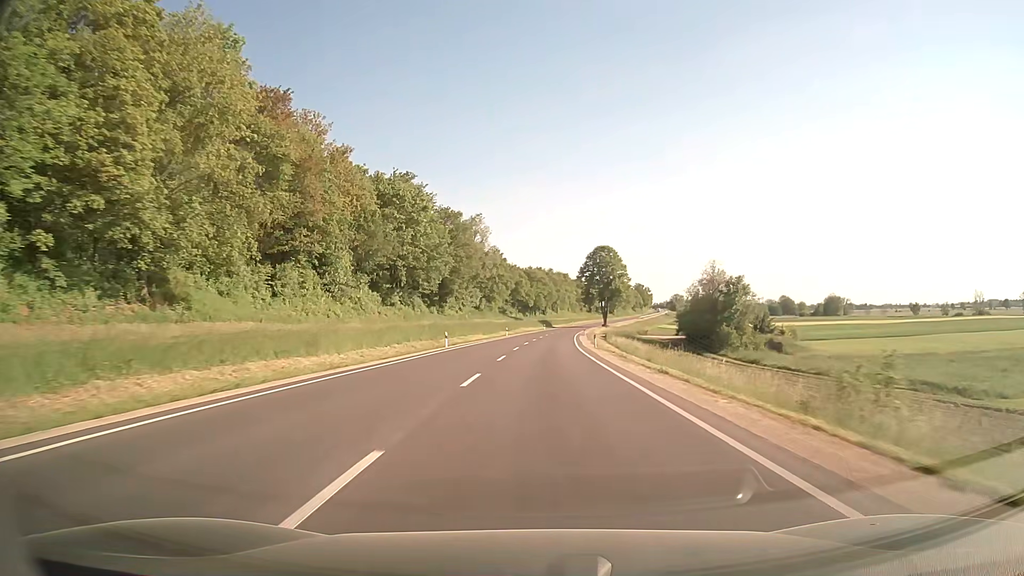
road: secondary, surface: asphalt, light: Day
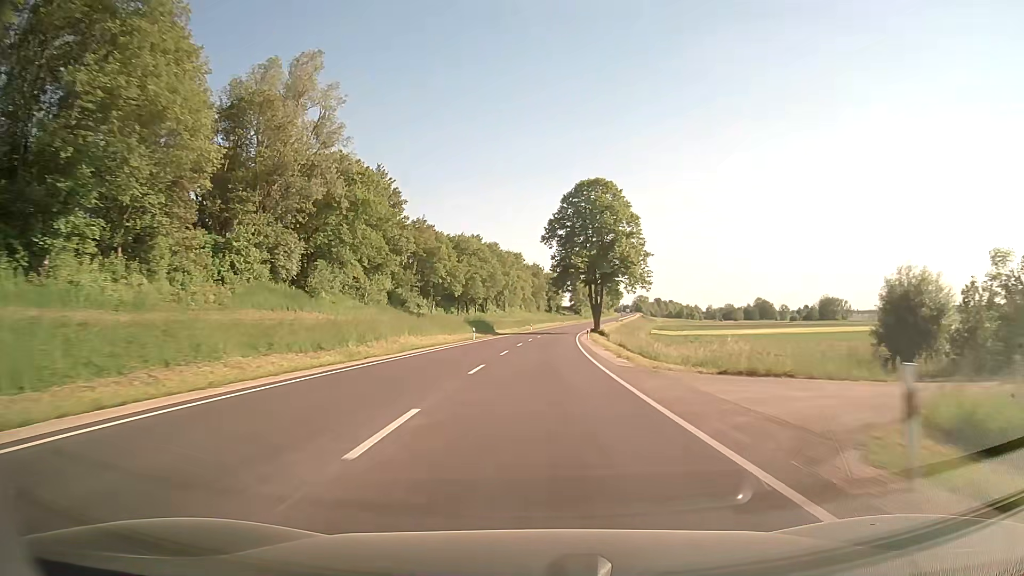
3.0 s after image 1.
(+2.4, +79.9) m; +4°
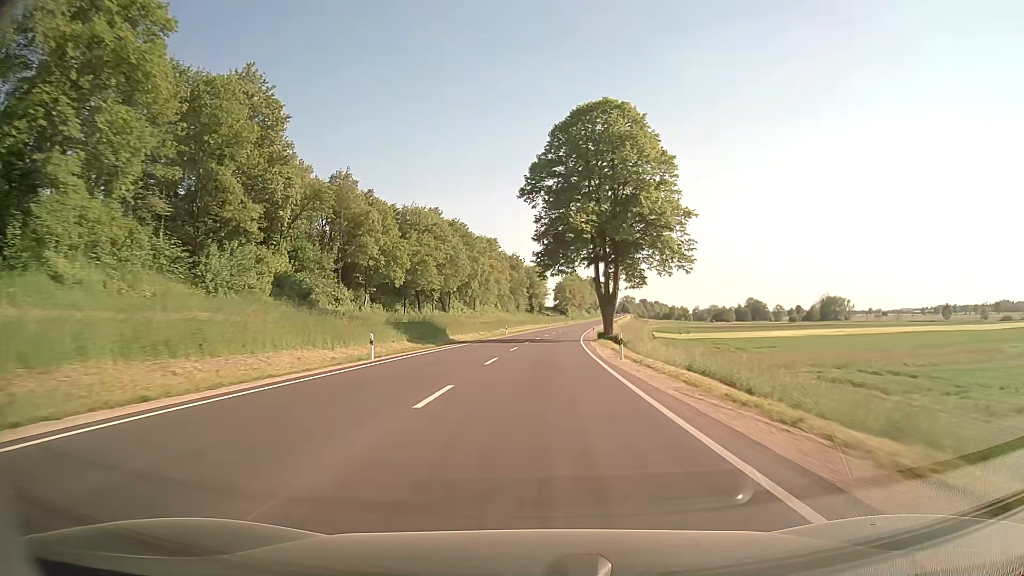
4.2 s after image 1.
(+0.5, +31.7) m; +2°
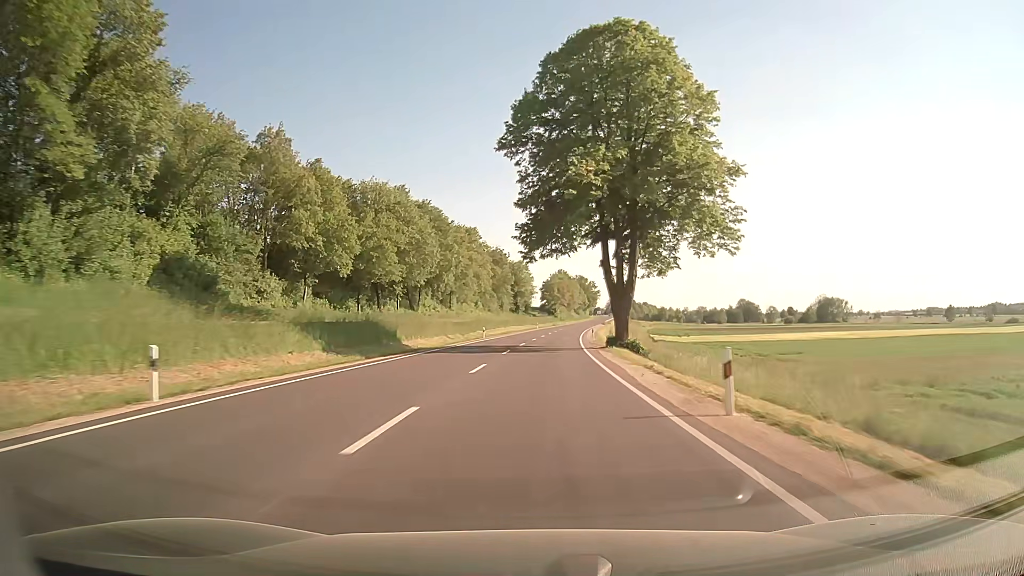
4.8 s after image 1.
(+0.1, +15.8) m; +1°
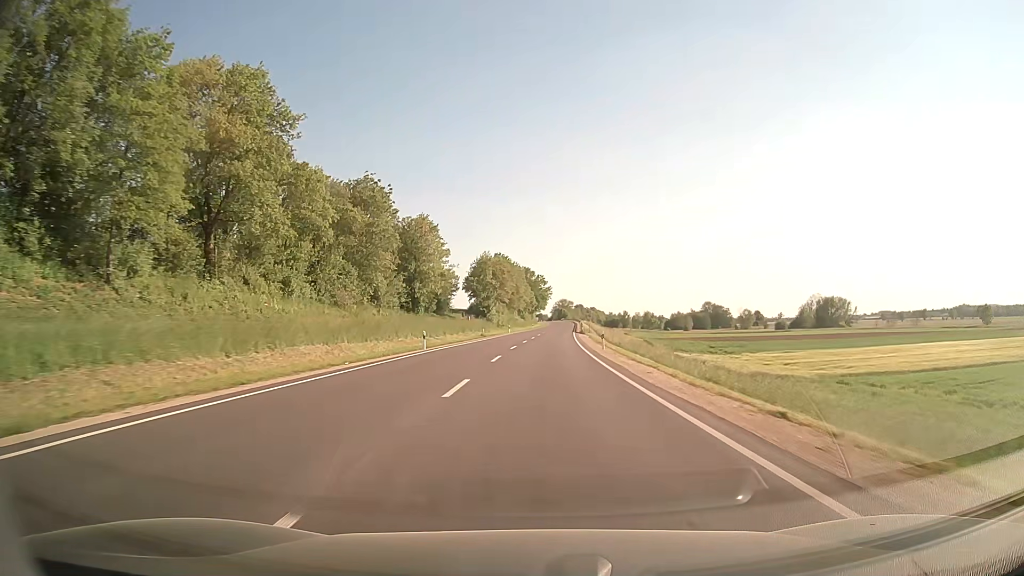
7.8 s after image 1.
(+3.5, +77.6) m; +5°
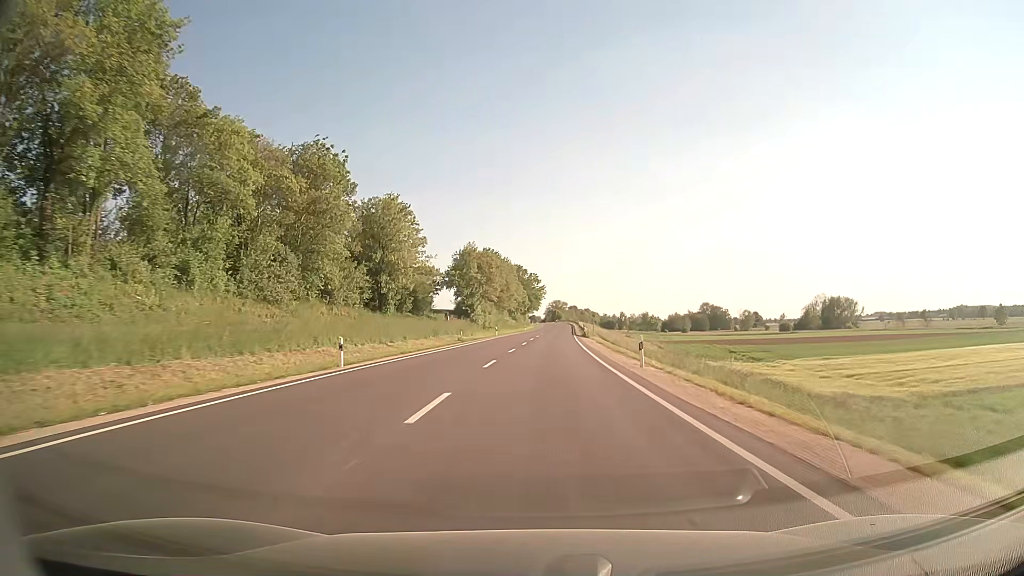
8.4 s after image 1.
(+0.1, +15.3) m; +1°
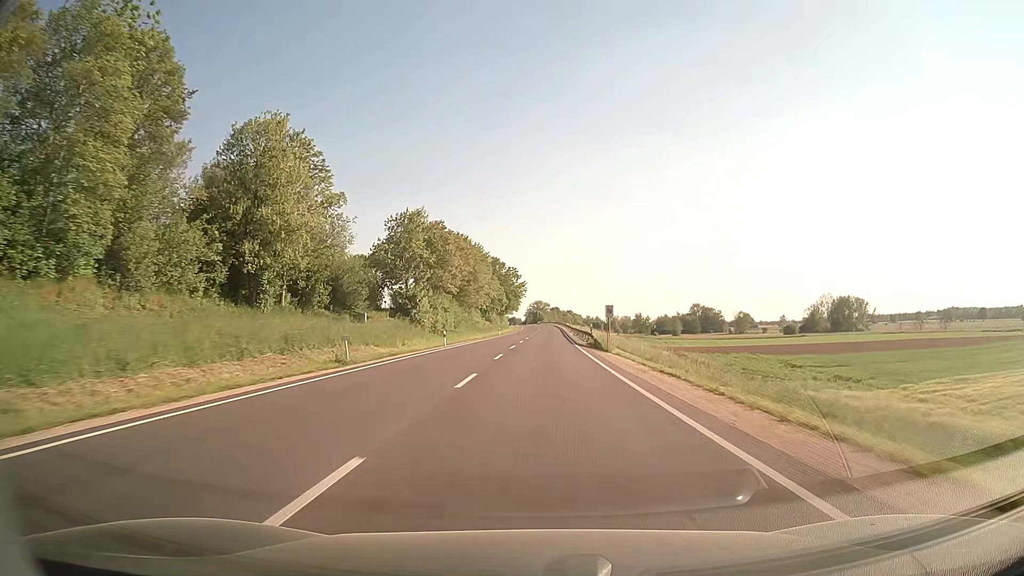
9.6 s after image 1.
(+0.5, +30.3) m; +2°
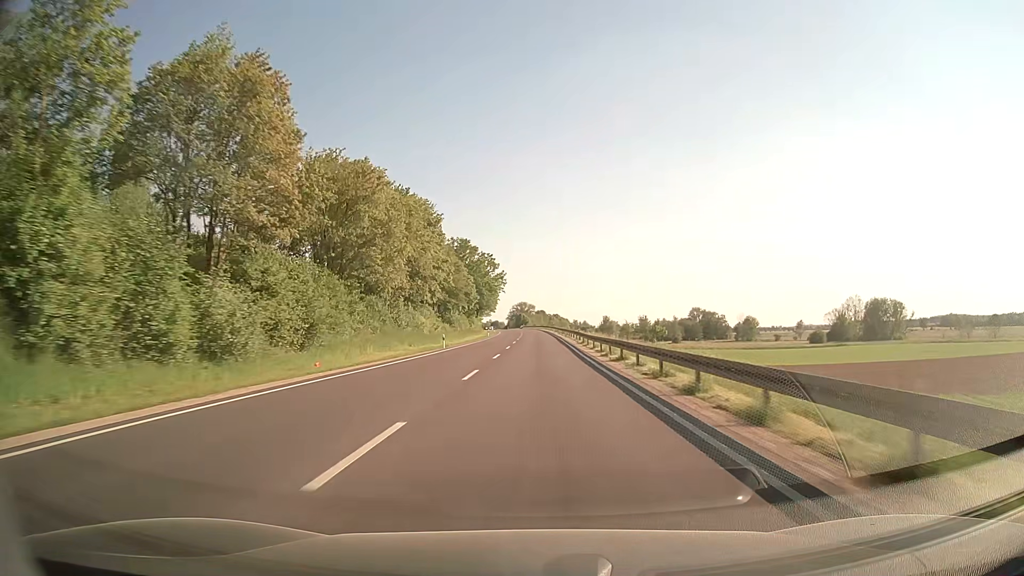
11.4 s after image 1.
(+0.7, +45.0) m; +1°
(0, +10) (0, +20) (0, +30) (0, +40) (0, +50) (0, +60) (0, +70) (0, +80) (0, +90) (0, +100) m
